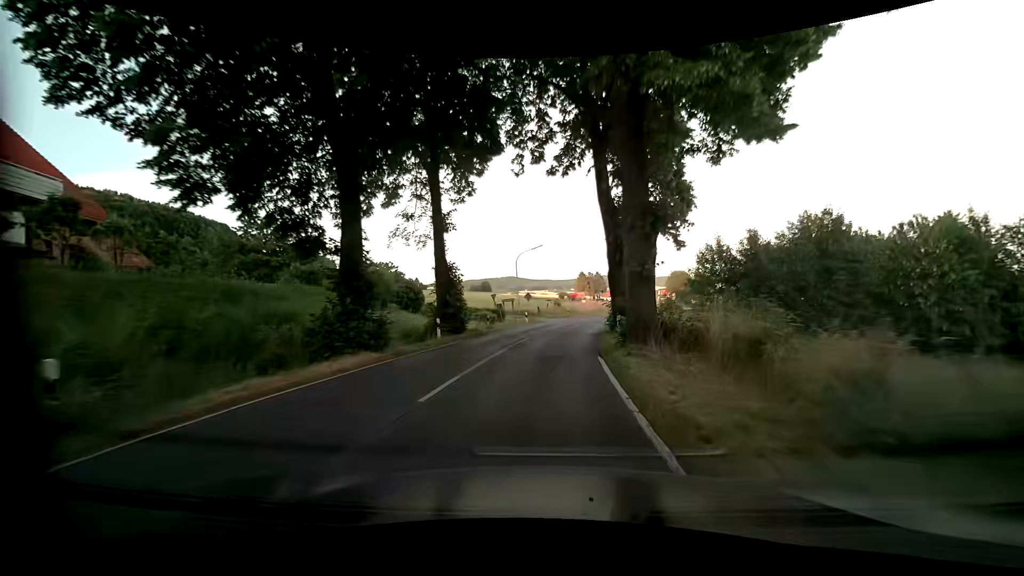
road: secondary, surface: asphalt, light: Day
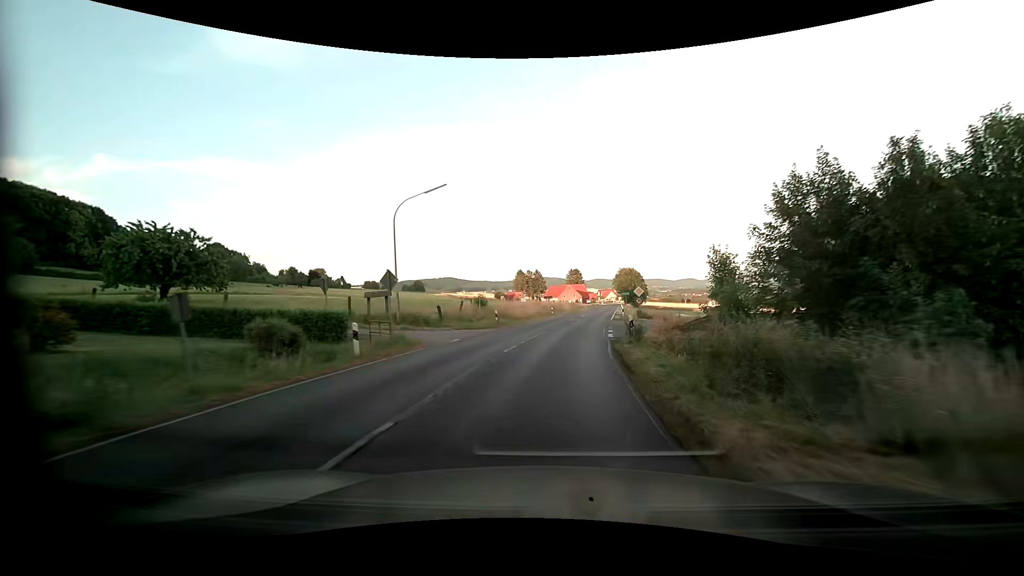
(+2.0, +28.2) m; +7°
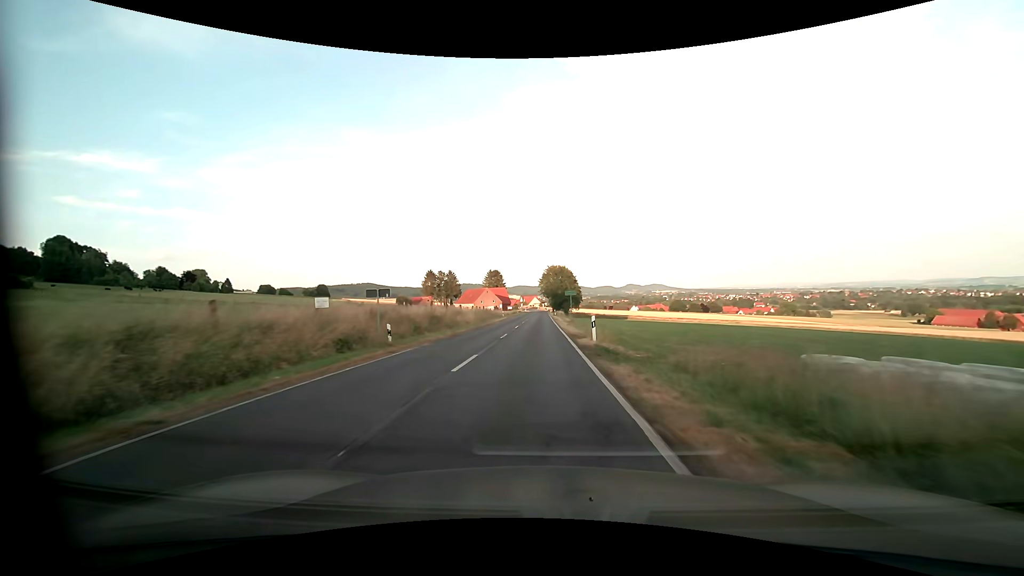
(+4.3, +39.5) m; +10°
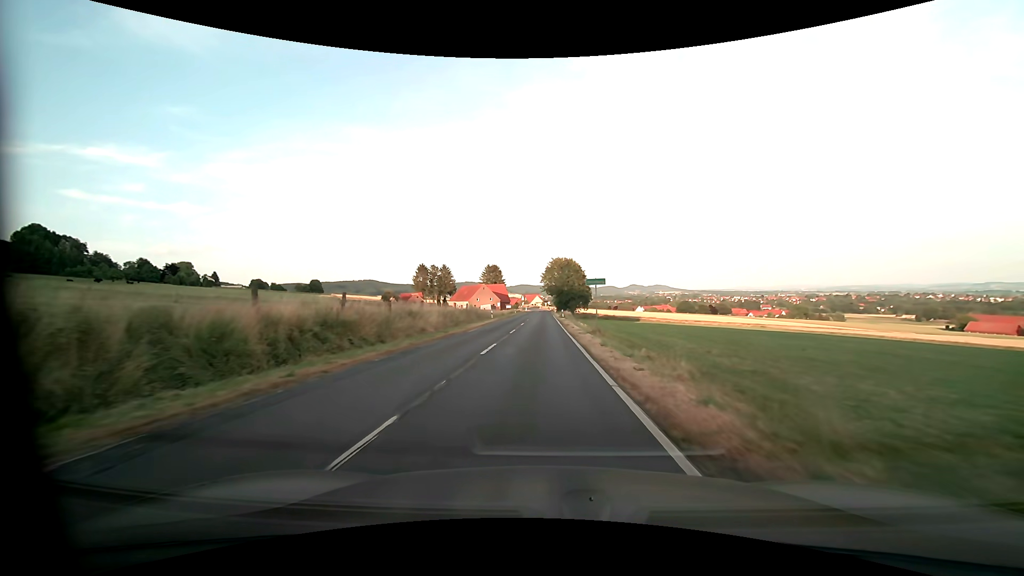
(-0.3, +20.4) m; -1°
(0, +10) (0, +20) (0, +30) (0, +40) (0, +50) (0, +60) (0, +70) (0, +80) (0, +90) (0, +100) m
